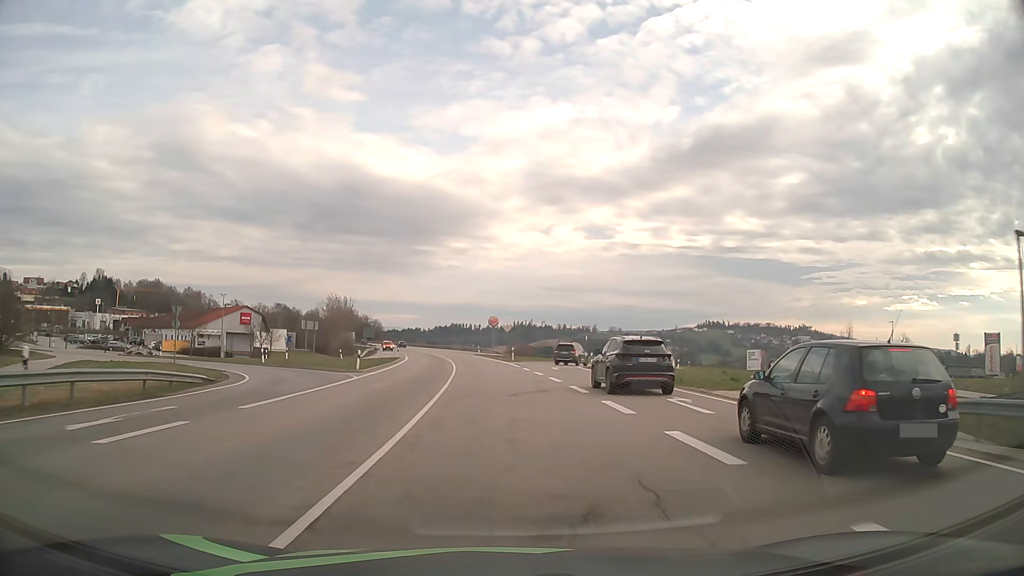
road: primary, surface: asphalt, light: Day
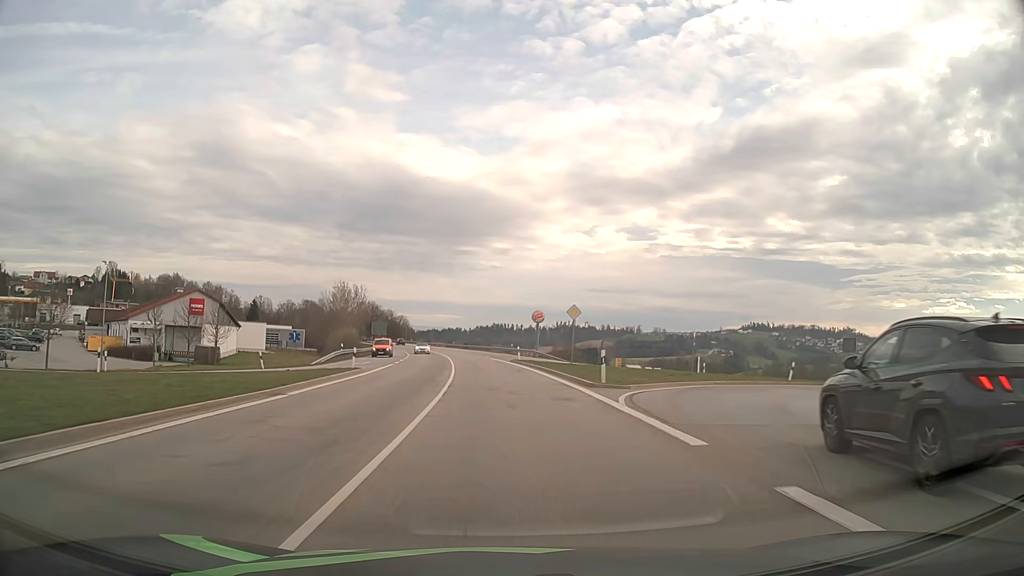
(-1.1, +34.7) m; -4°
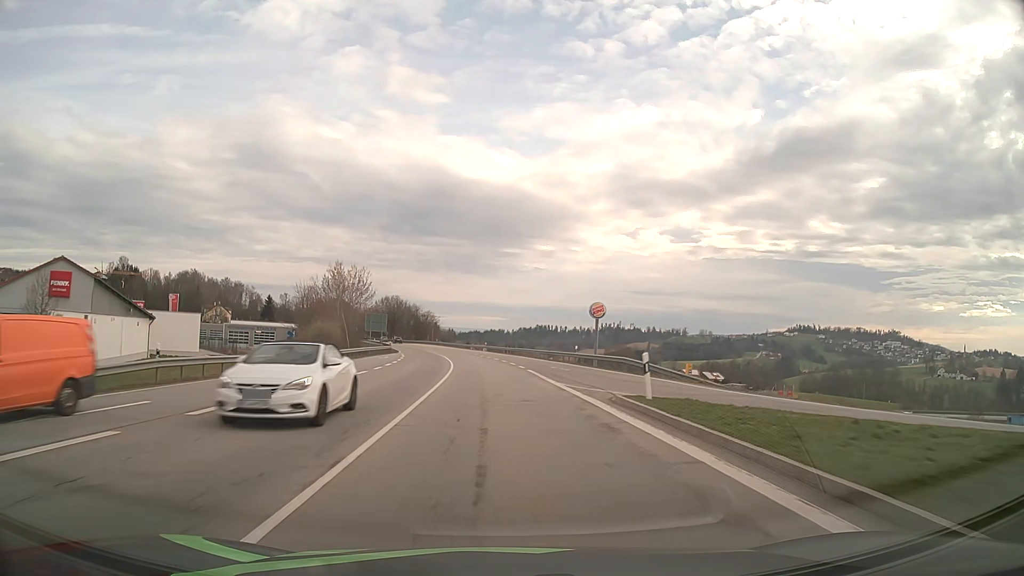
(-1.0, +37.2) m; -4°
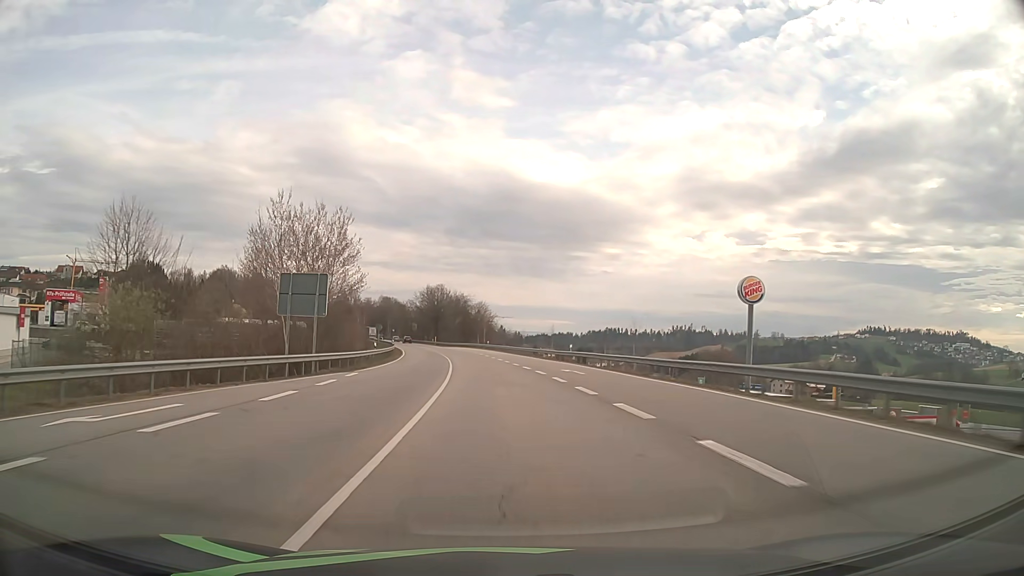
(-2.6, +51.3) m; -6°
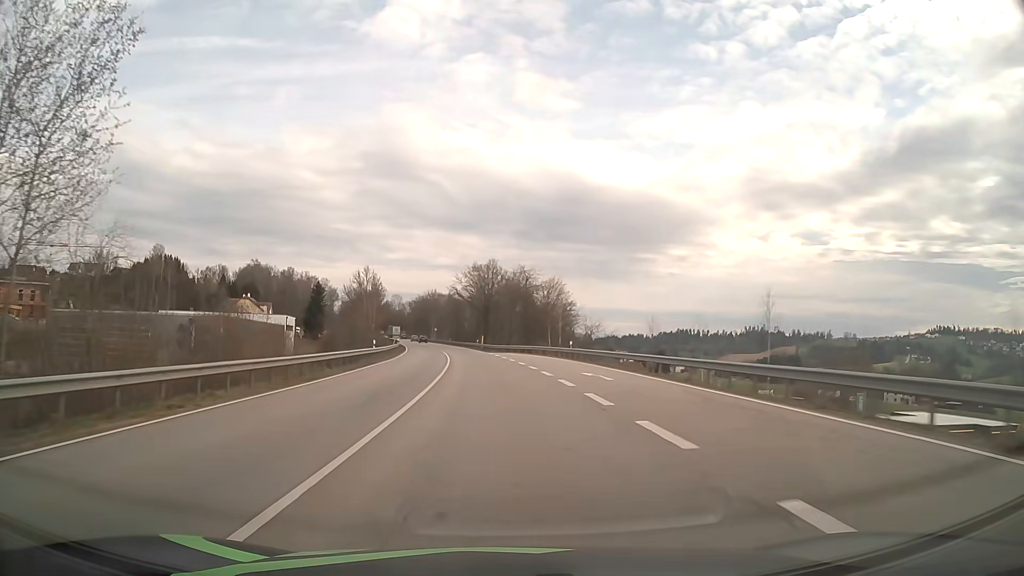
(-2.3, +51.6) m; -6°
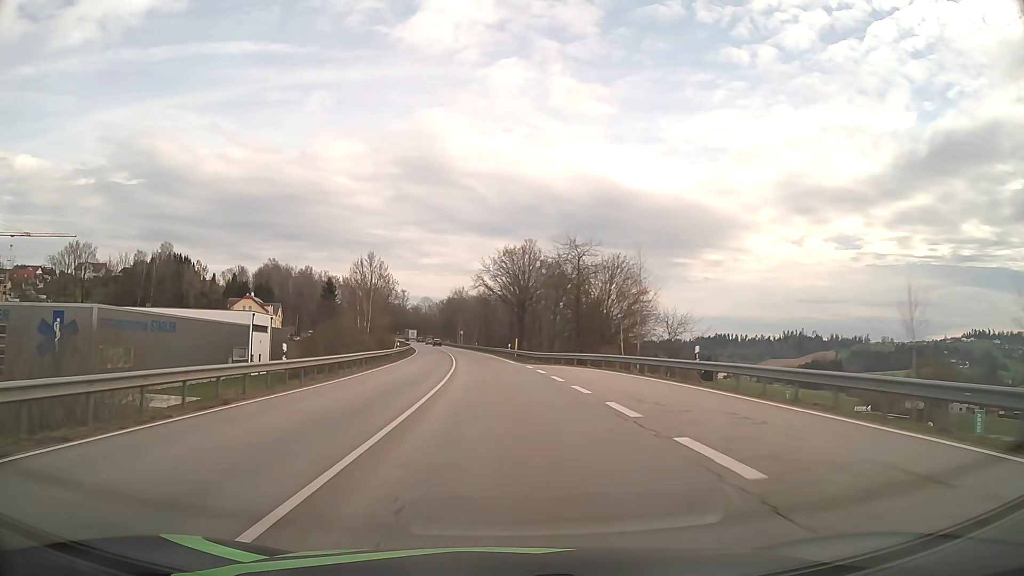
(-0.7, +25.9) m; -3°
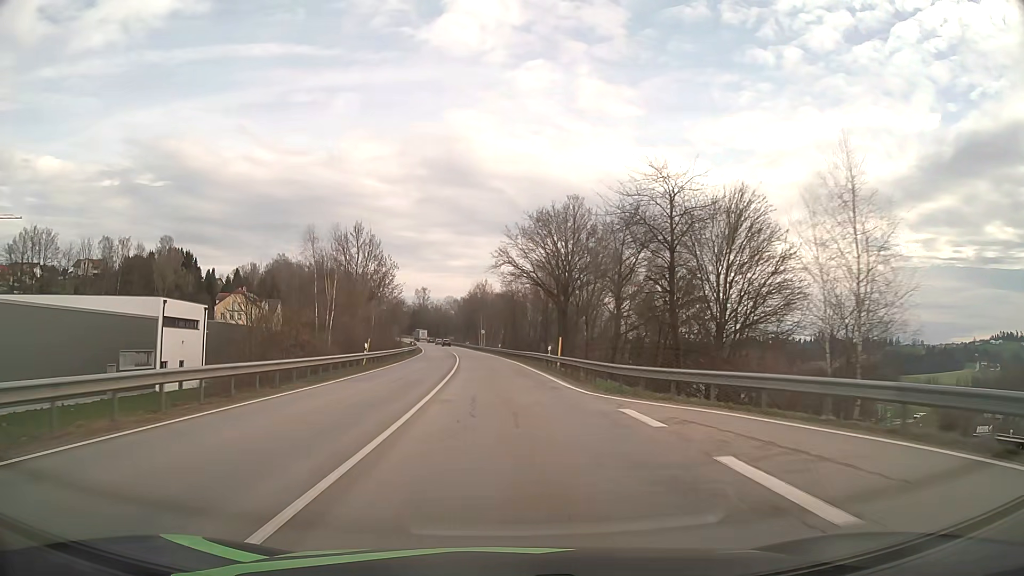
(-0.6, +25.9) m; -2°
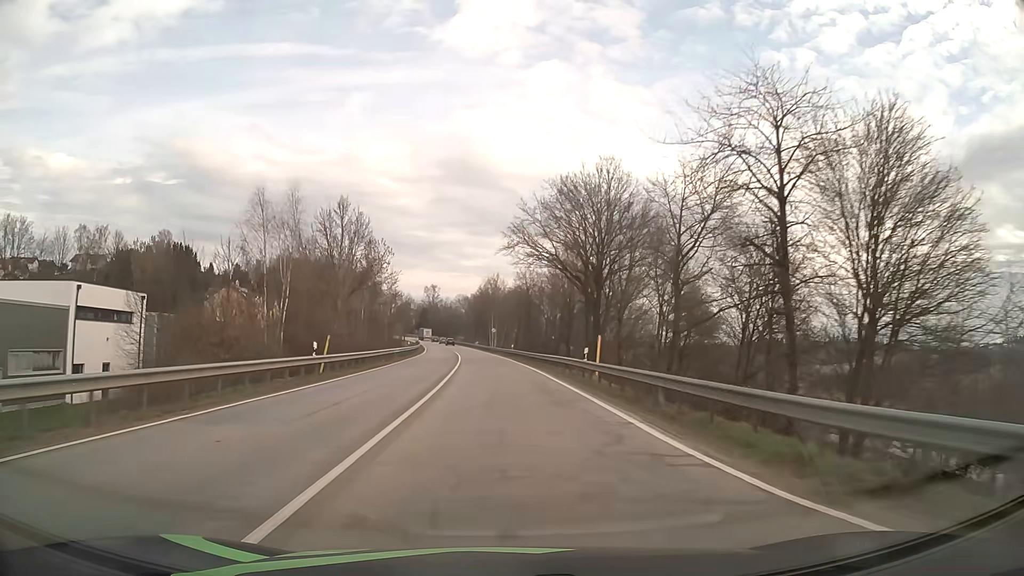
(-0.1, +13.0) m; -1°
(0, +10) (0, +20) (-1, +30) (-1, +40) (-2, +50) (-2, +60) (-3, +70) (-4, +80) (-5, +90) (-6, +100) m
